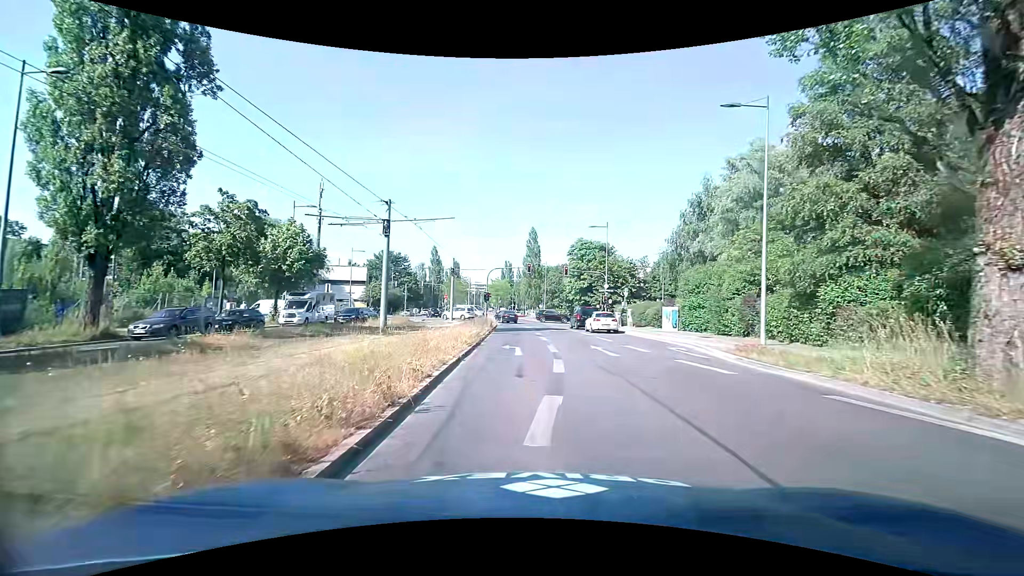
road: secondary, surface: asphalt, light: Day
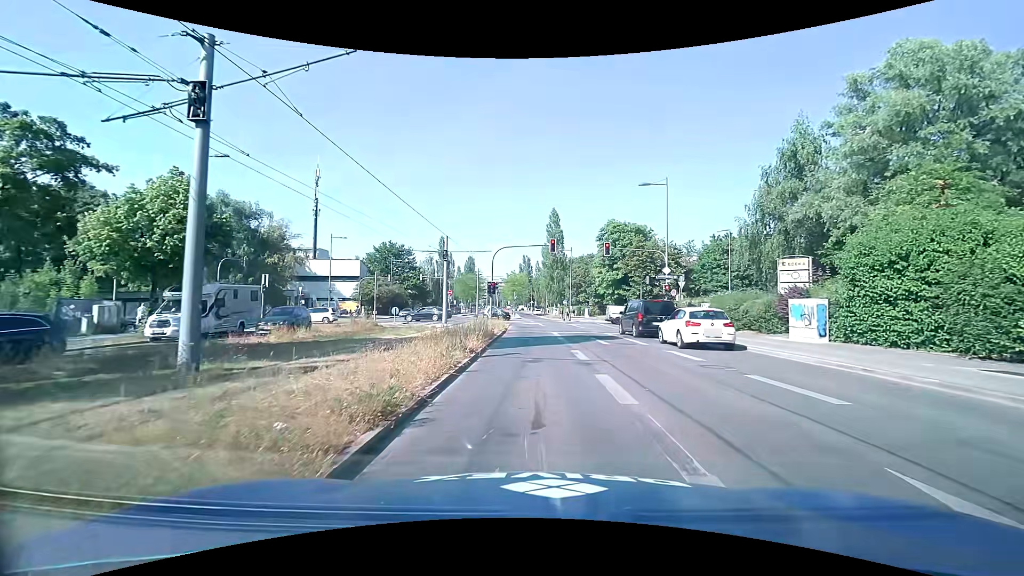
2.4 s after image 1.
(-0.4, +15.8) m; -1°
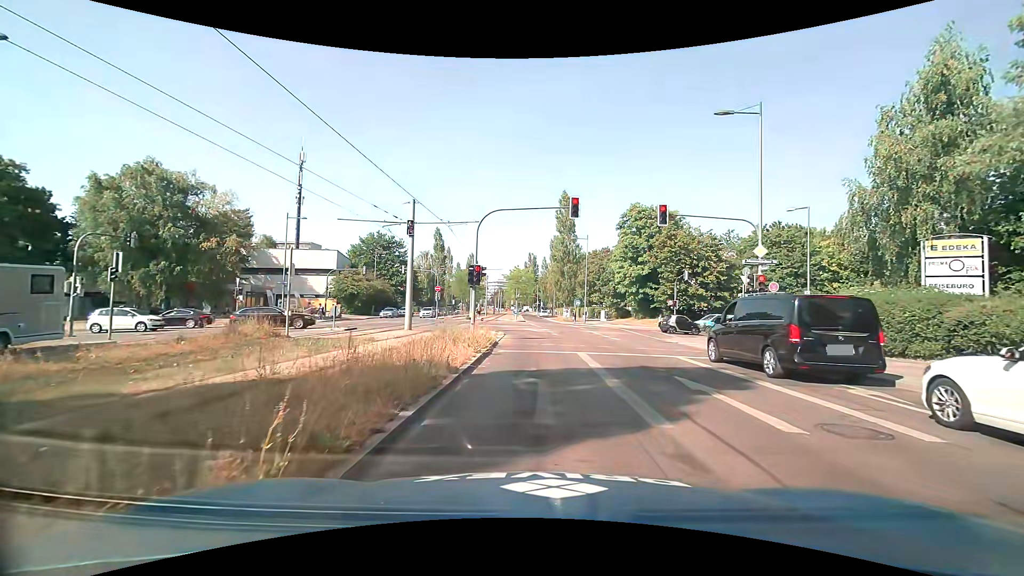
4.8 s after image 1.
(-0.3, +13.3) m; -1°
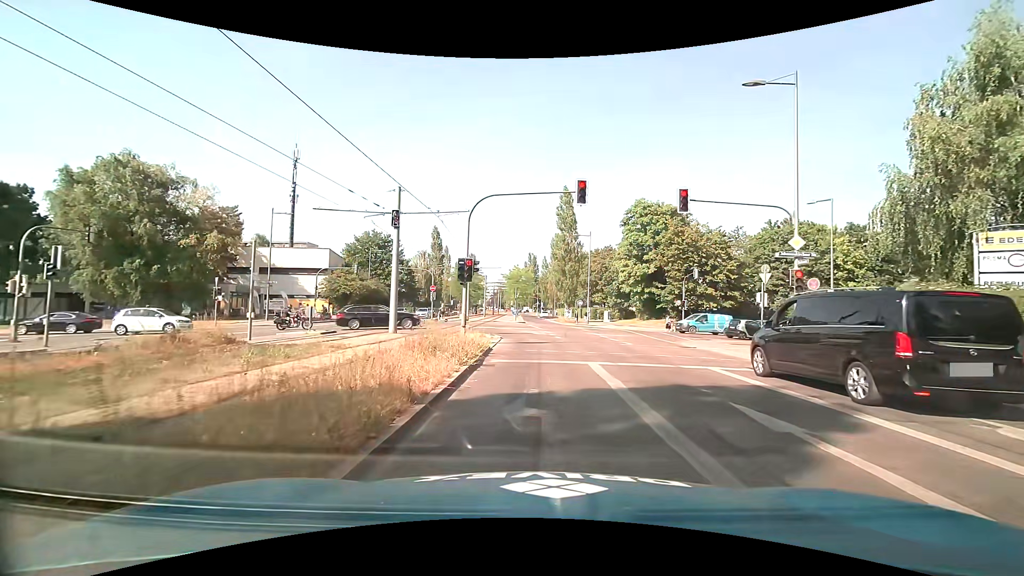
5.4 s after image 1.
(0.0, +2.9) m; 0°
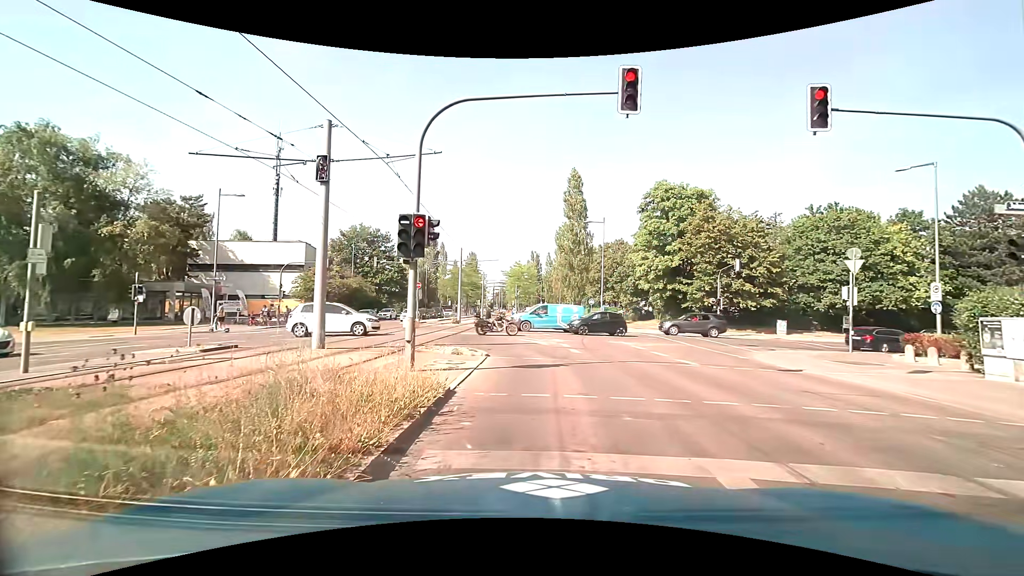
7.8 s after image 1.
(0.0, +8.4) m; -1°
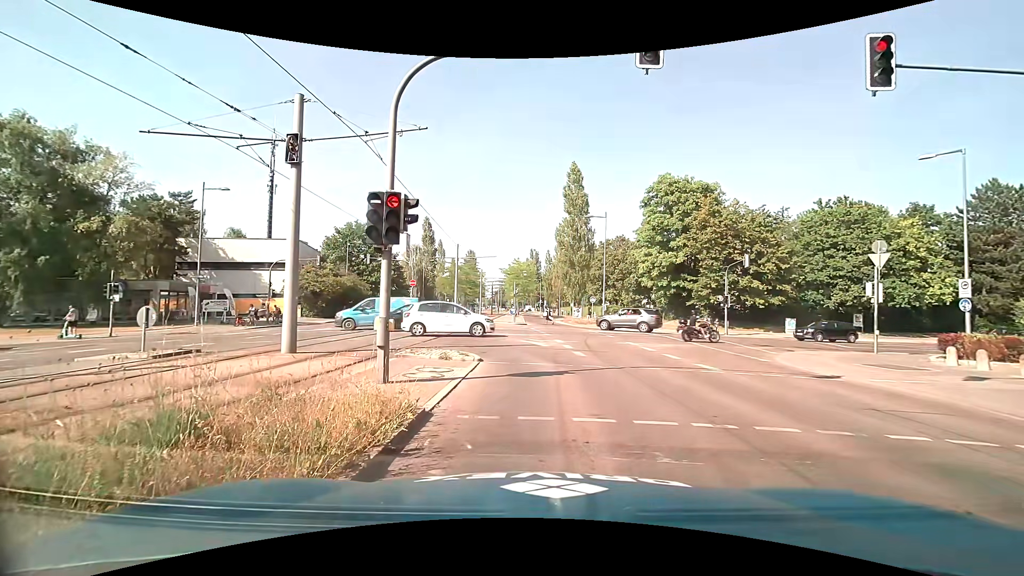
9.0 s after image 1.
(0.0, +1.7) m; +2°
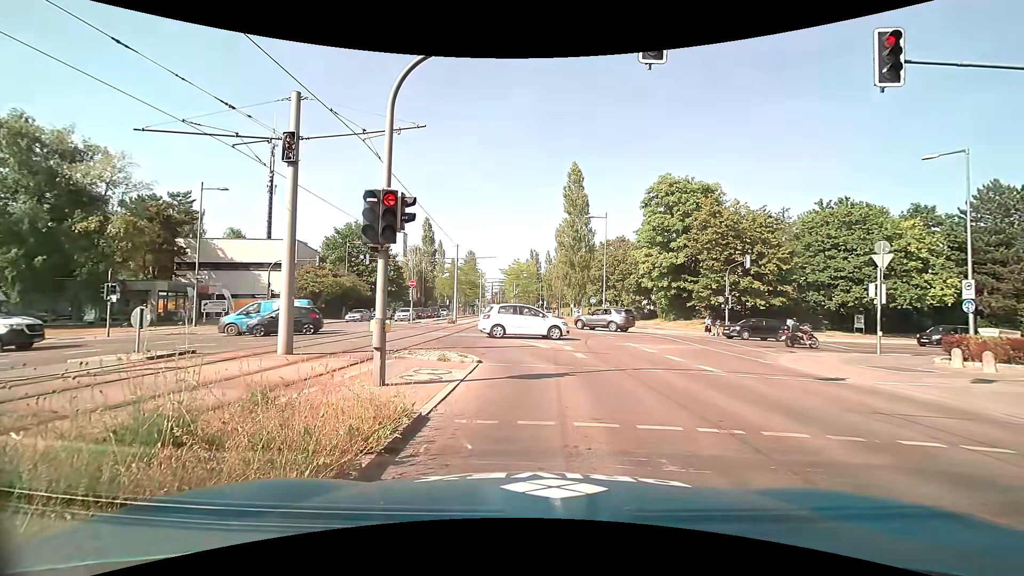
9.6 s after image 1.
(0.0, +0.2) m; 0°
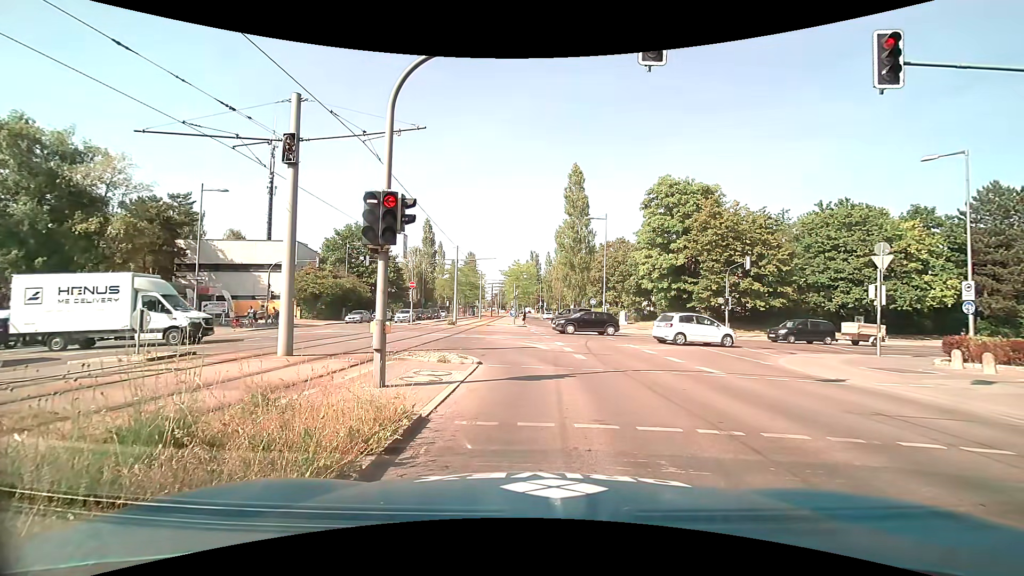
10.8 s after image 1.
(0.0, +0.1) m; 0°
